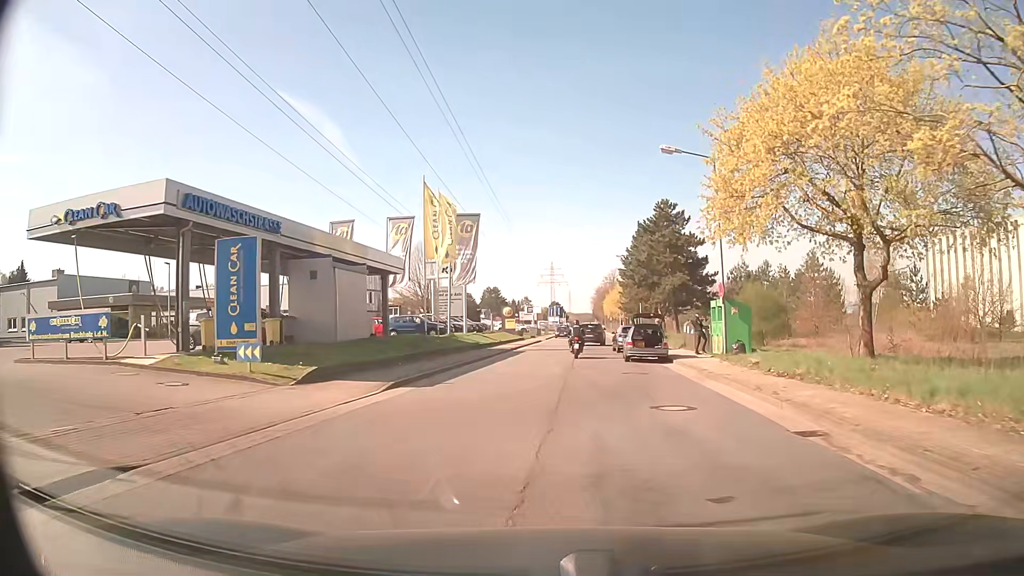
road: residential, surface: asphalt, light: Day
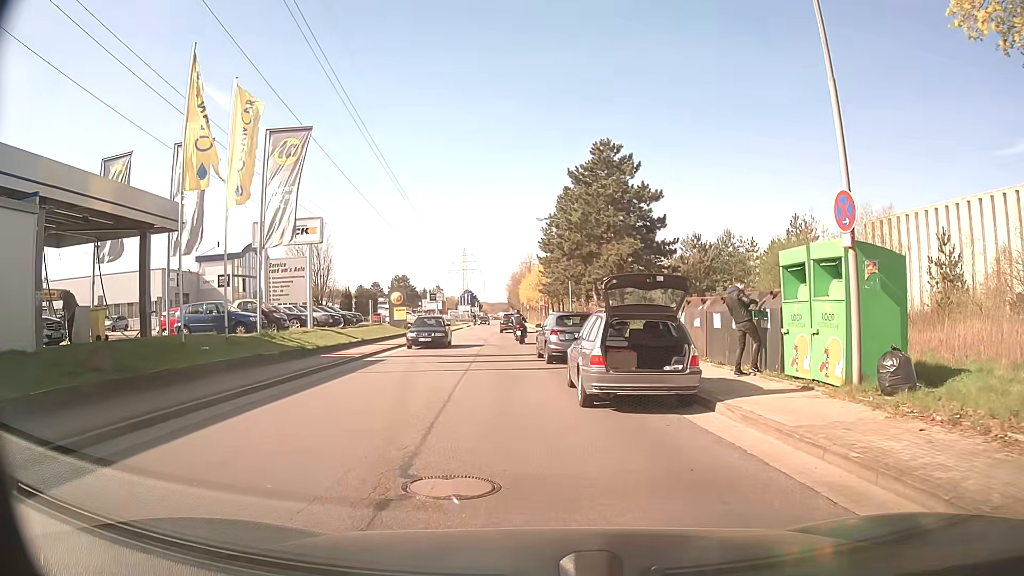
(+1.2, +15.9) m; +7°
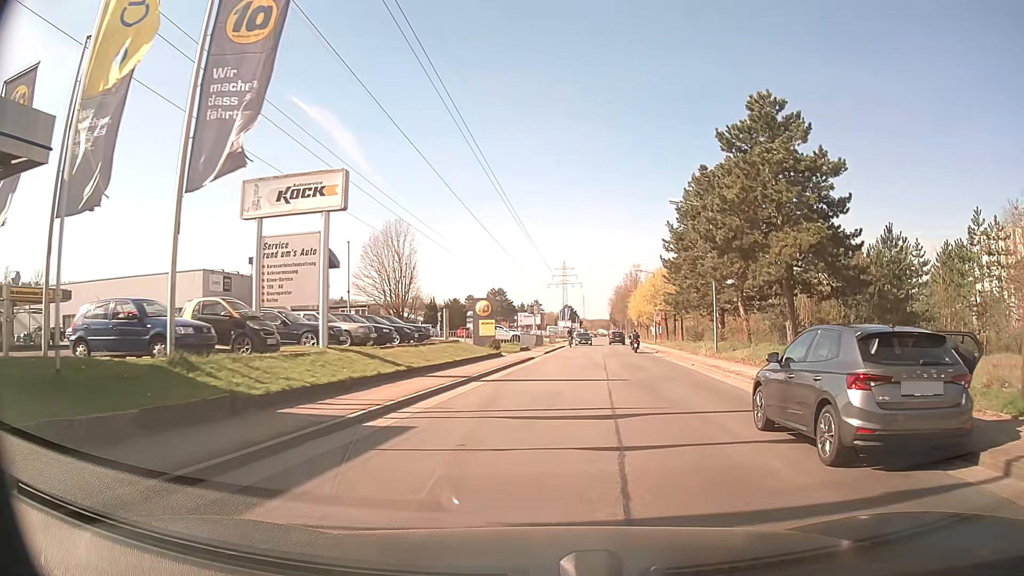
(-1.6, +12.7) m; -8°
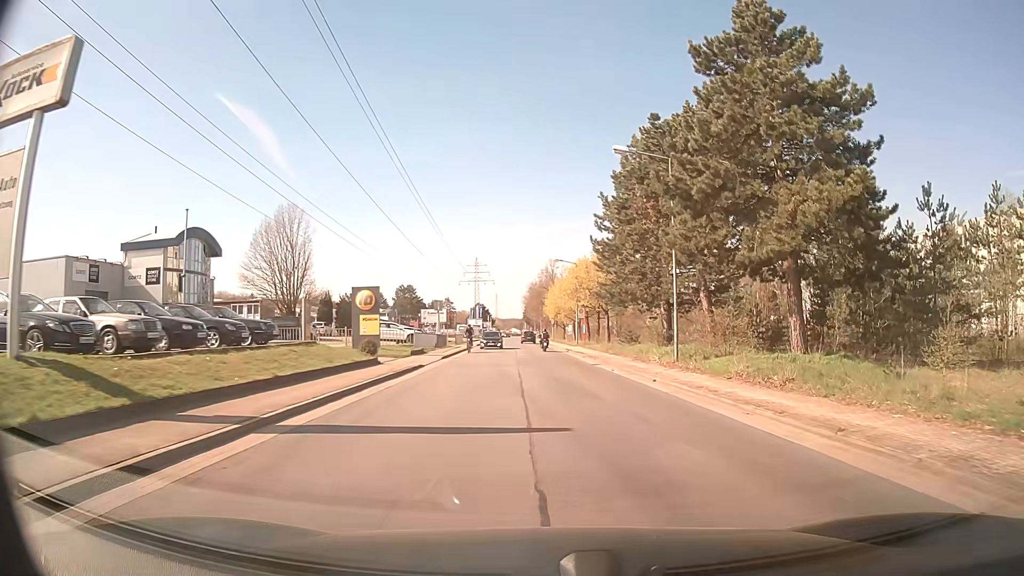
(+0.5, +10.3) m; +7°
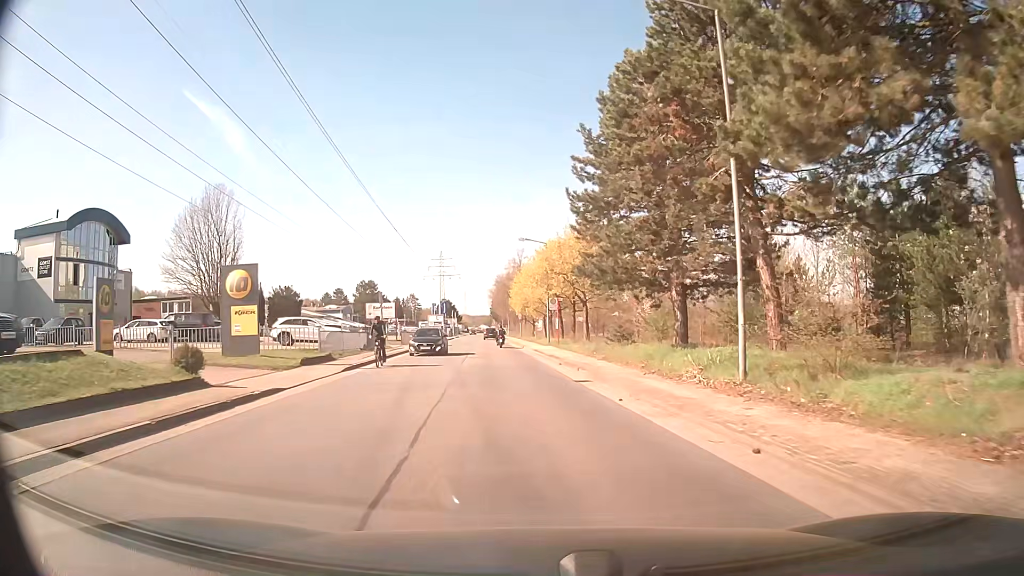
(+0.4, +12.3) m; +2°
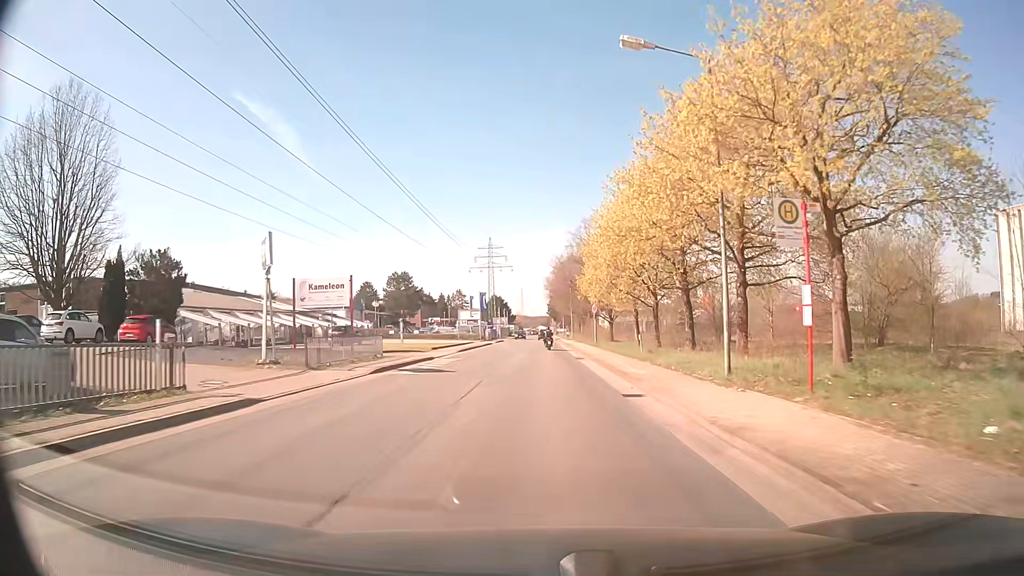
(-2.1, +35.7) m; -5°
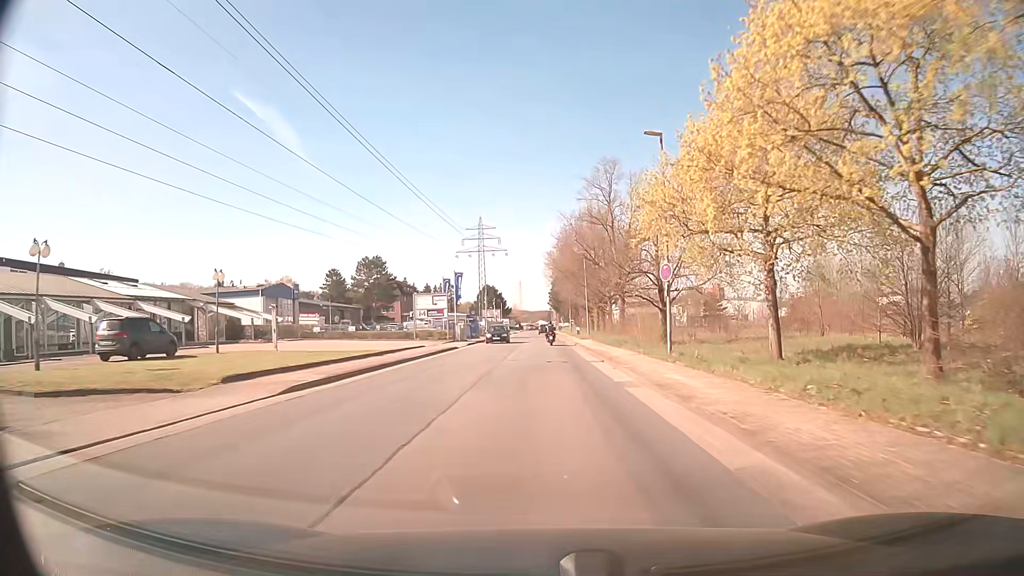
(+0.1, +30.5) m; 0°
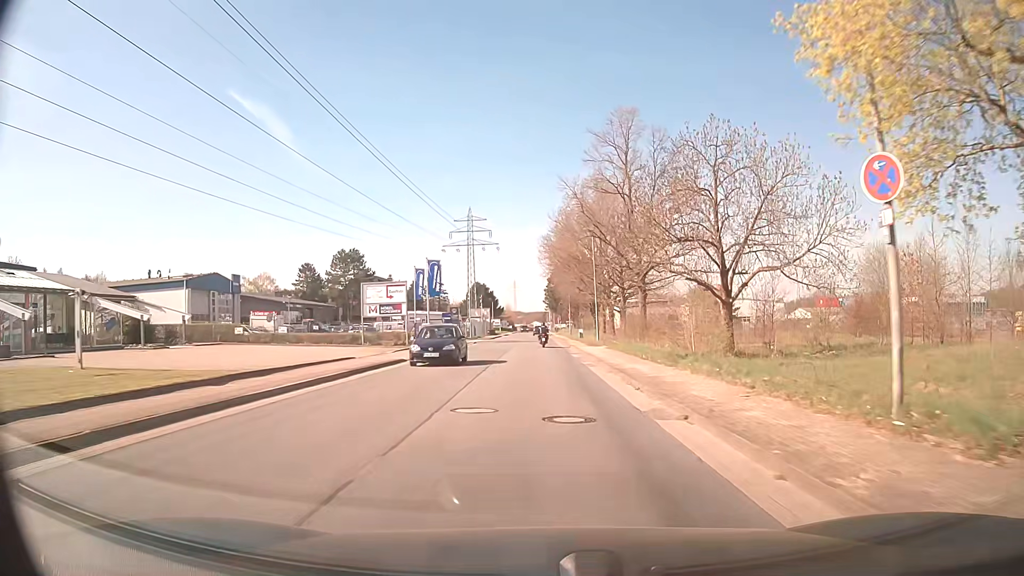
(0.0, +15.2) m; +1°
